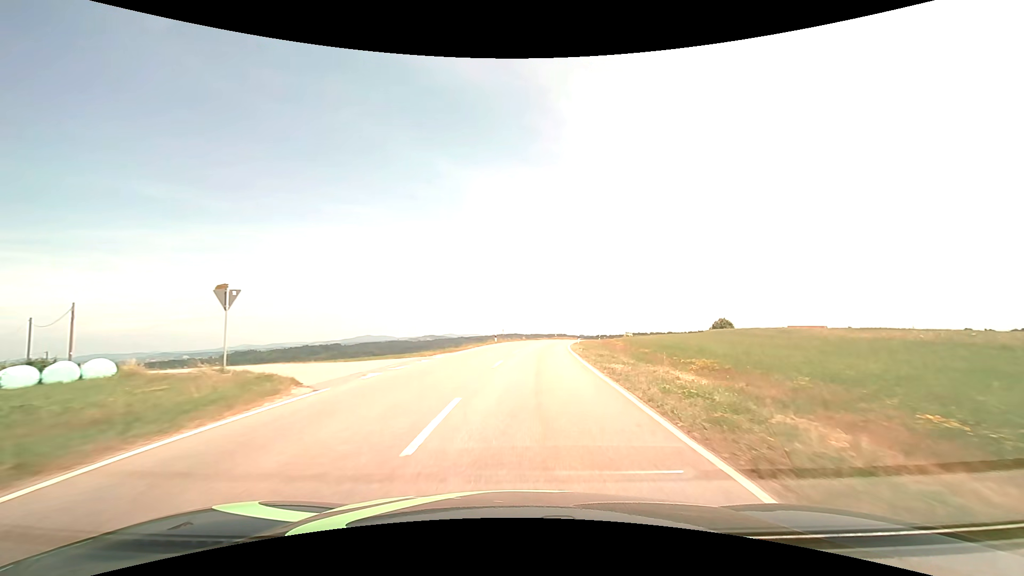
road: tertiary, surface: asphalt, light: Day
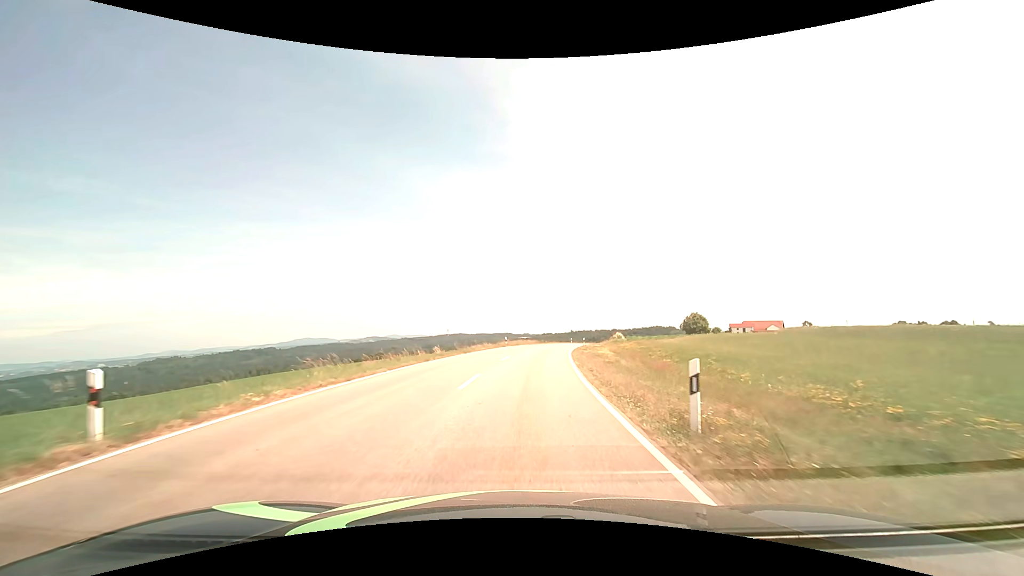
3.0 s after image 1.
(+2.6, +40.6) m; +7°
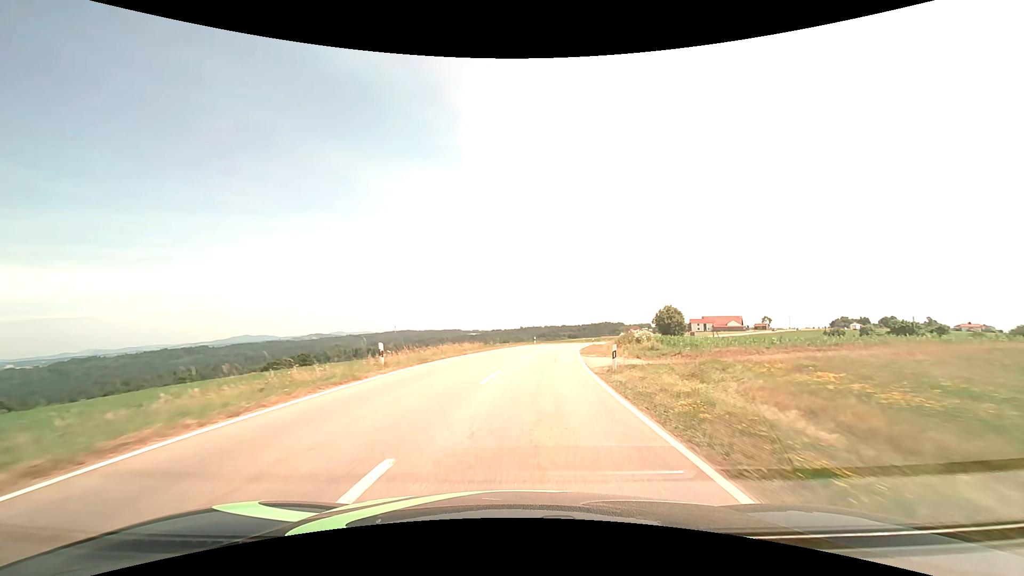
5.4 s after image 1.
(+1.3, +34.0) m; +5°
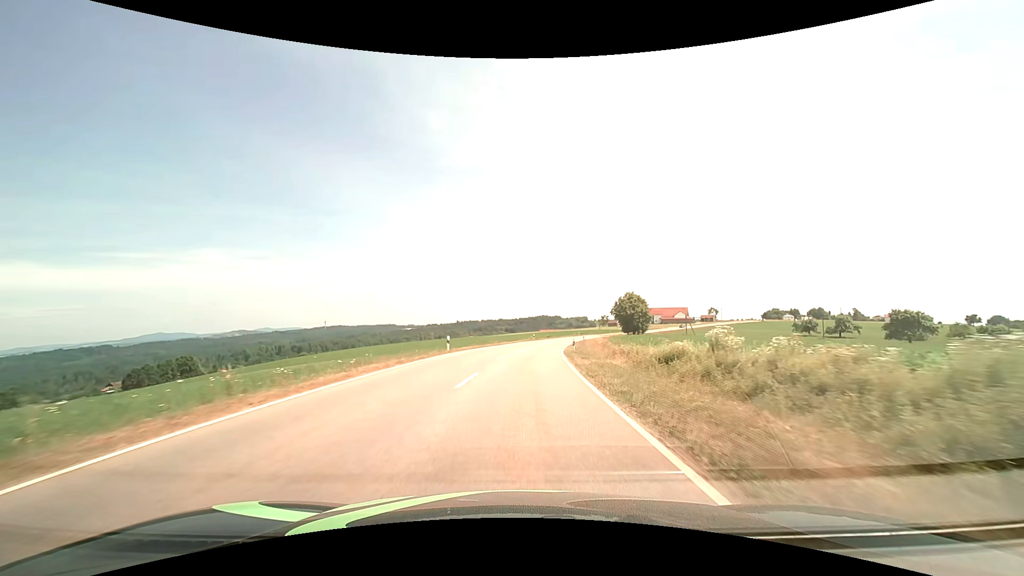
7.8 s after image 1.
(+2.5, +36.1) m; +7°
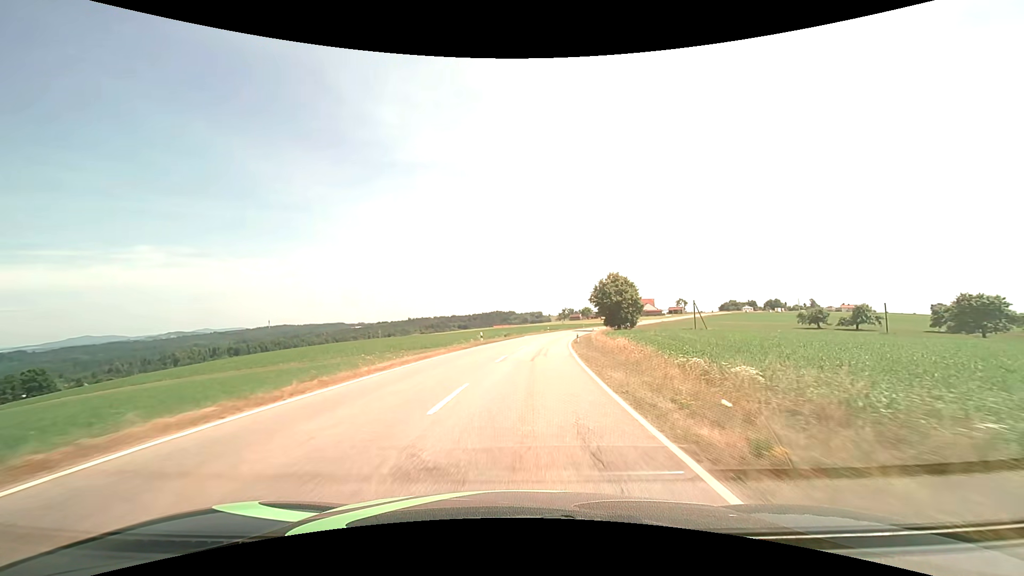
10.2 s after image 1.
(+1.7, +38.2) m; +5°
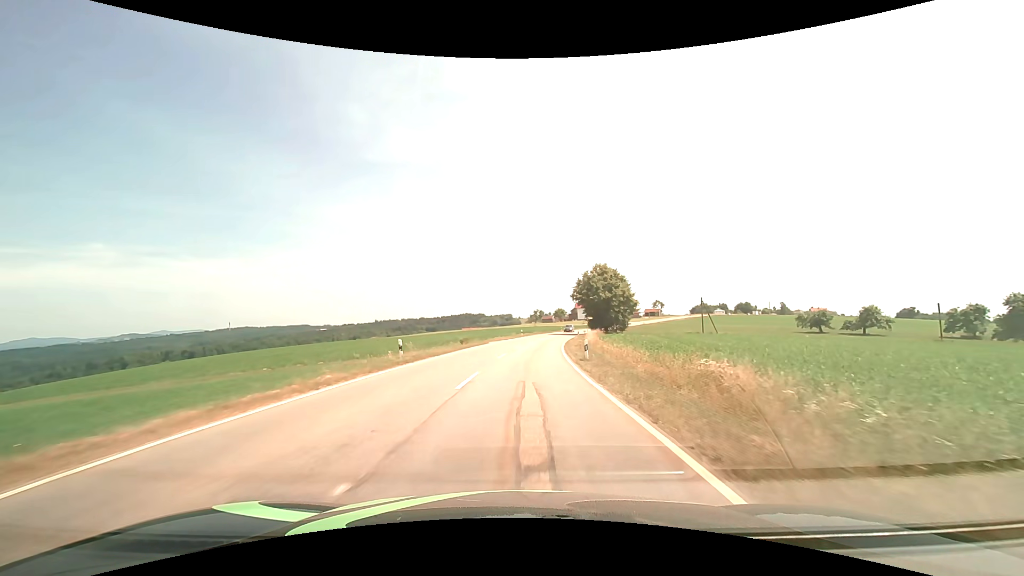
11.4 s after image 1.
(+0.5, +19.6) m; +3°
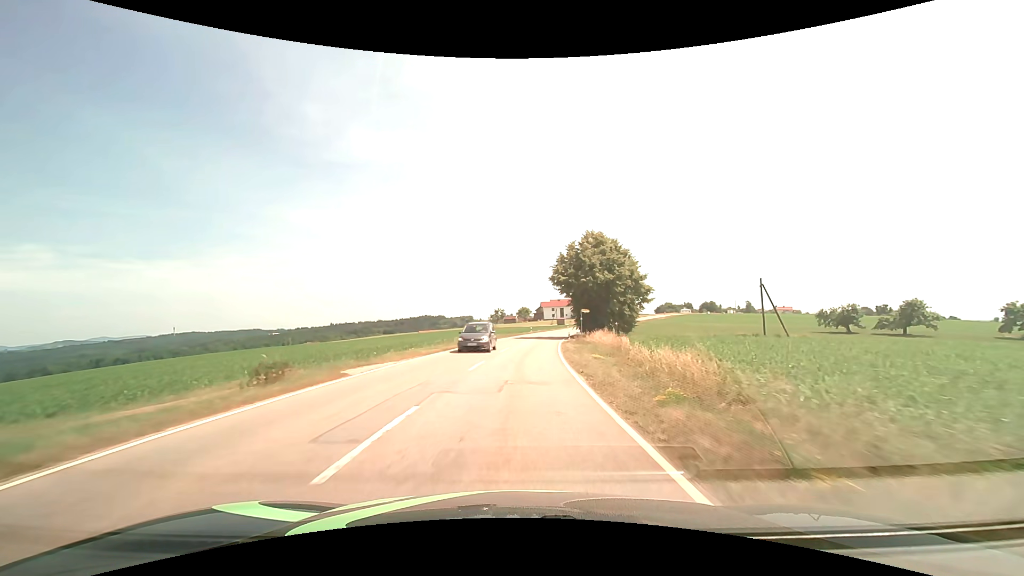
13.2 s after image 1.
(+1.2, +30.2) m; +4°
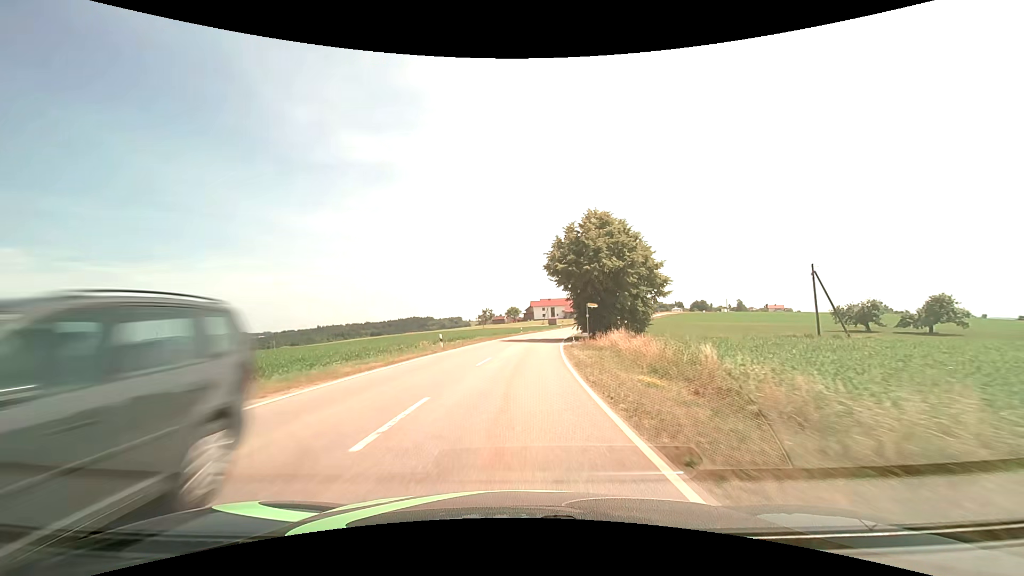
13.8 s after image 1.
(+0.2, +10.4) m; +2°
(0, +10) (0, +20) (0, +30) (+1, +40) (+2, +50) (+3, +60) (+5, +70) (+7, +80) (+9, +89) (+11, +99) m
